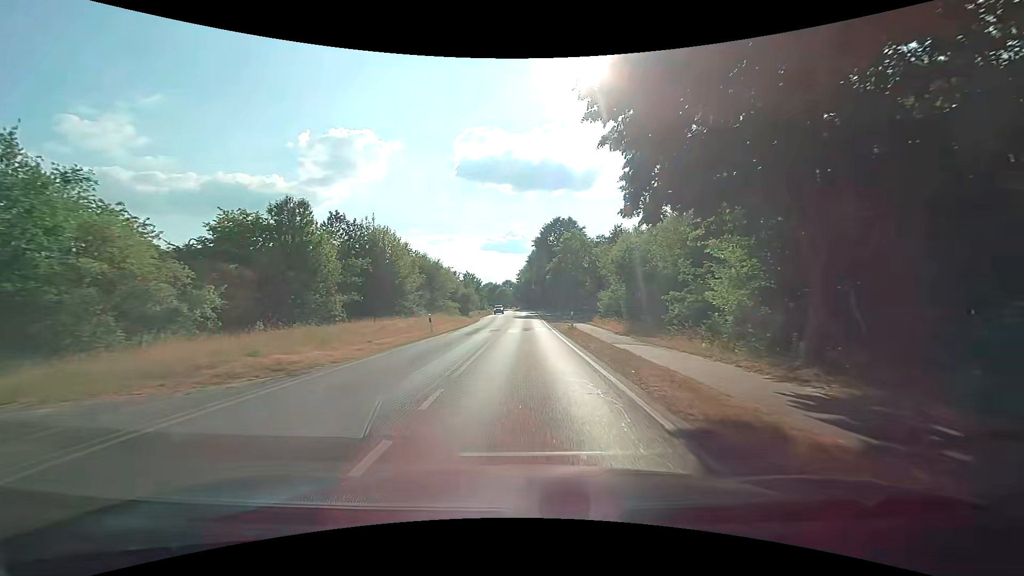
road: secondary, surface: asphalt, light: Day
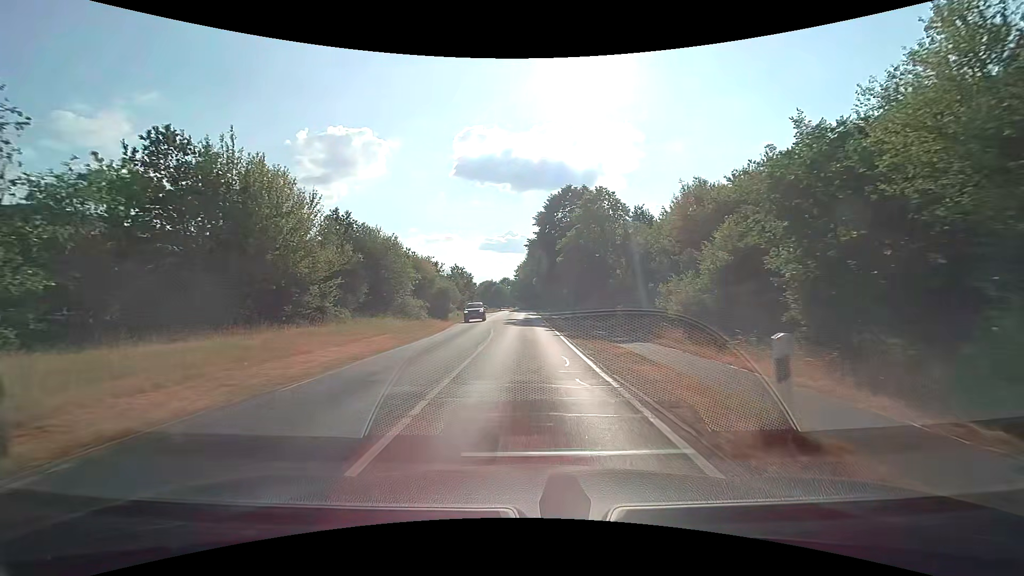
(0.0, +22.9) m; 0°
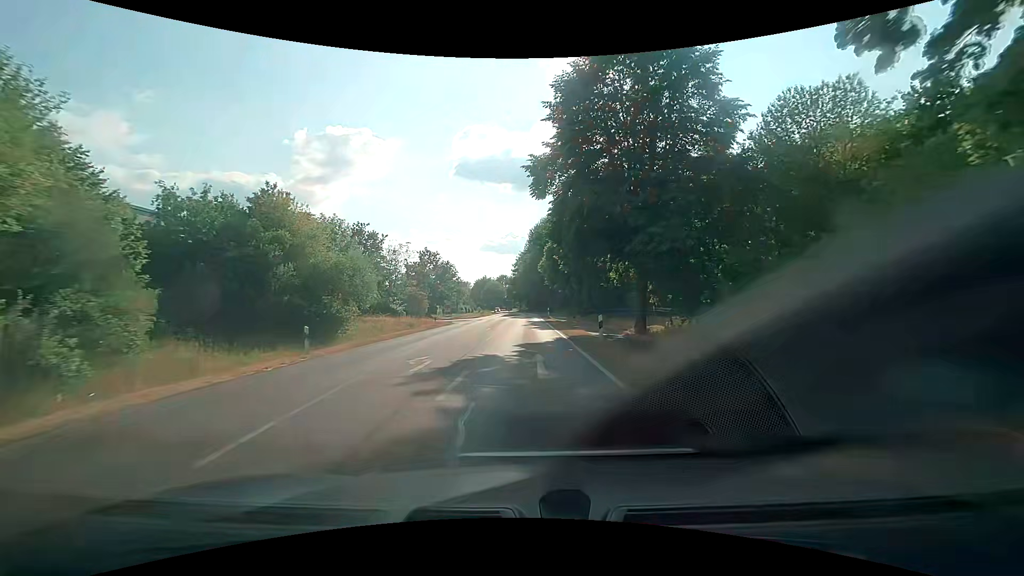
(-0.1, +38.1) m; 0°
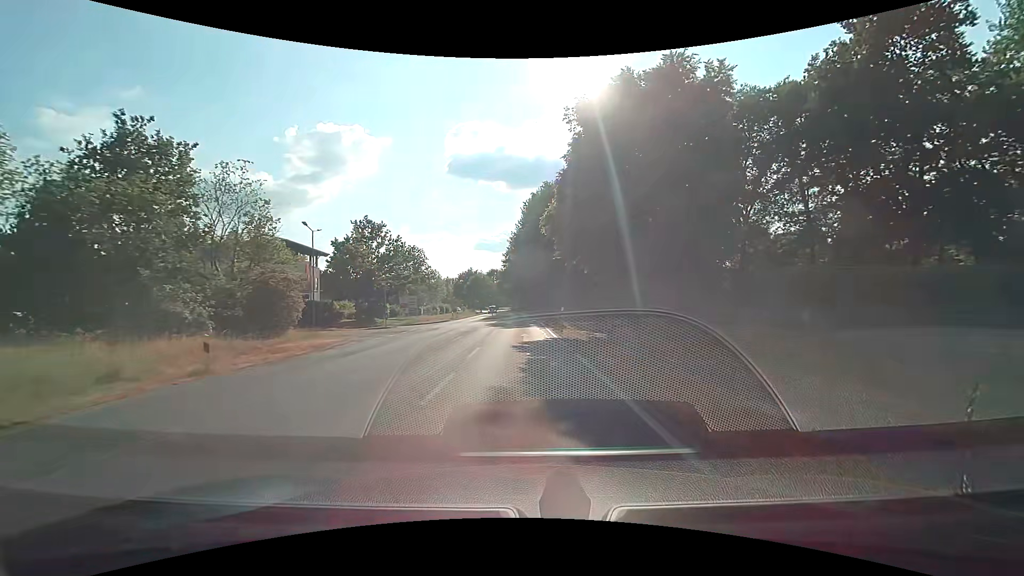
(+0.4, +30.4) m; +1°
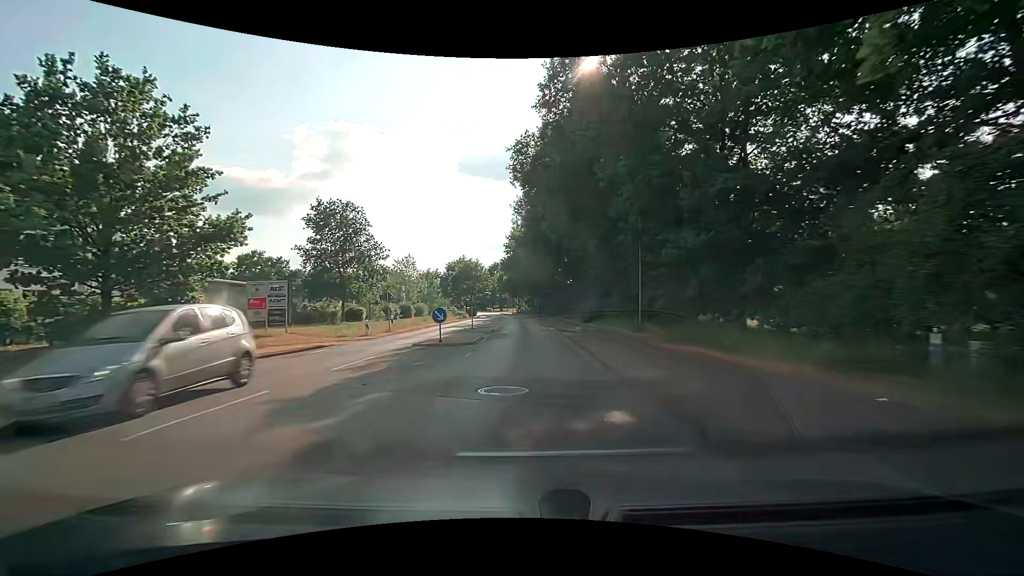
(-0.3, +38.1) m; -1°
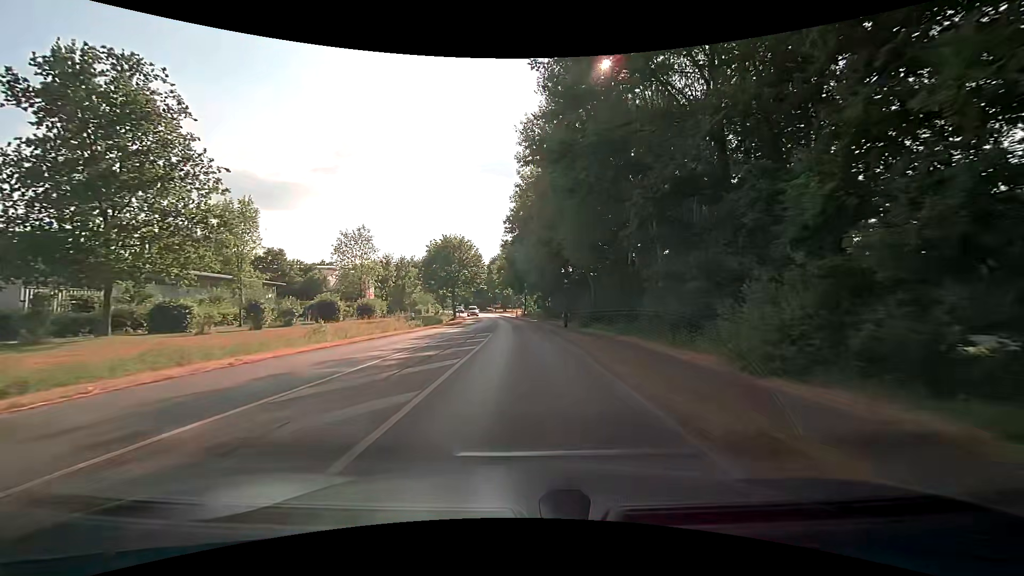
(-0.4, +30.4) m; -1°
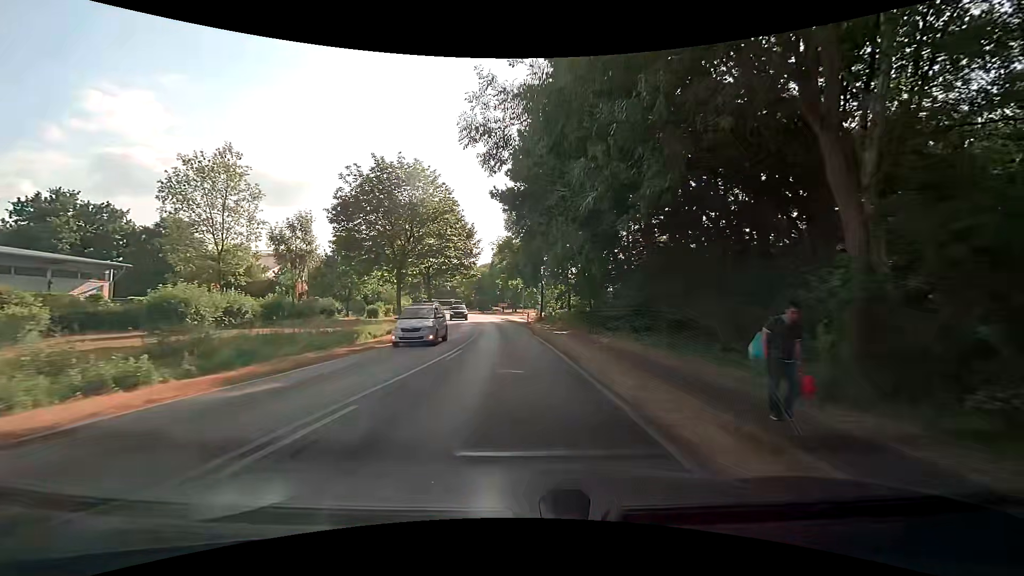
(-0.6, +30.4) m; -2°
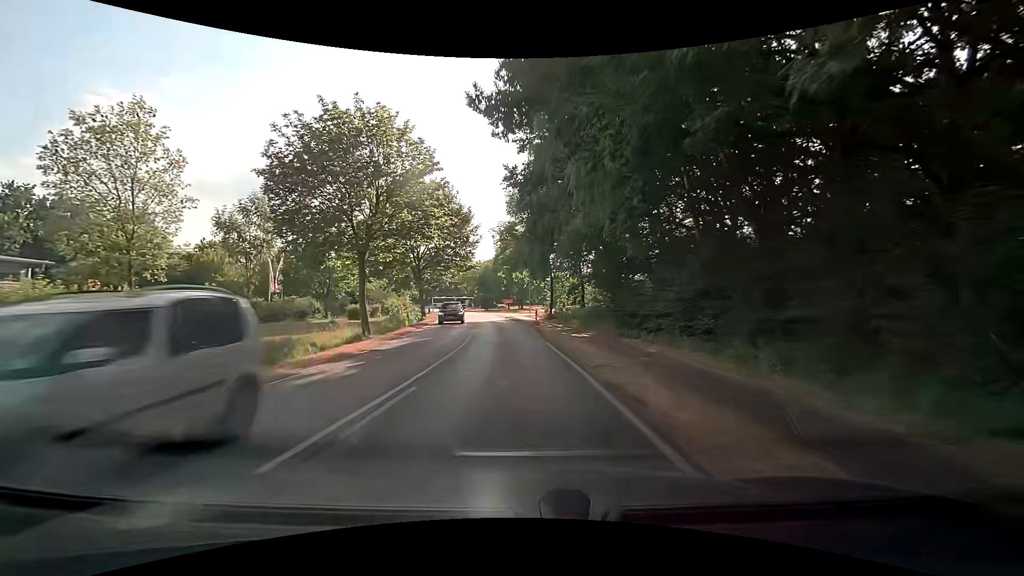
(-0.1, +7.6) m; -2°
